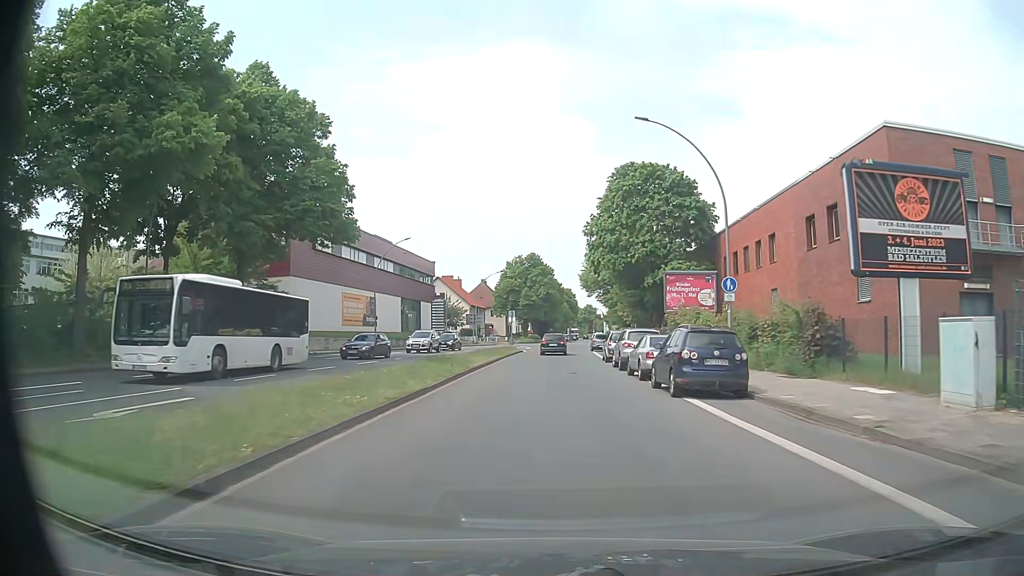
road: primary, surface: asphalt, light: Day
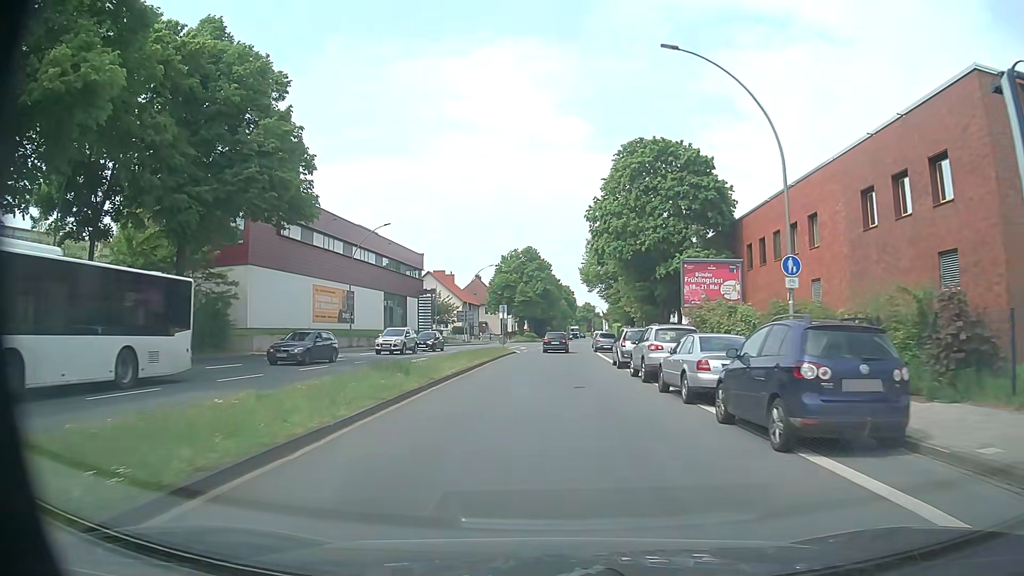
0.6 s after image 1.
(0.0, +7.3) m; 0°
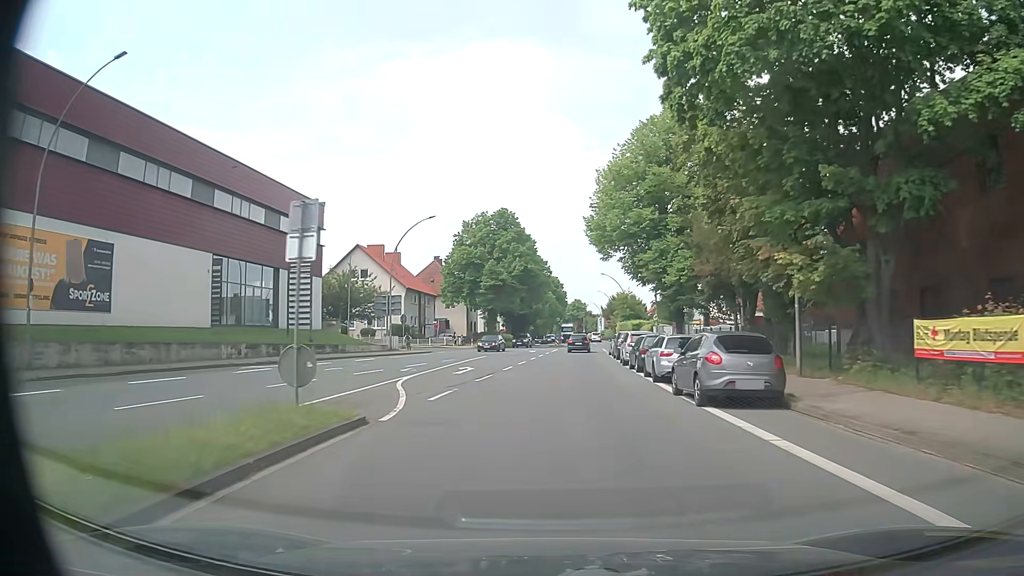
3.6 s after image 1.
(0.0, +37.2) m; +1°
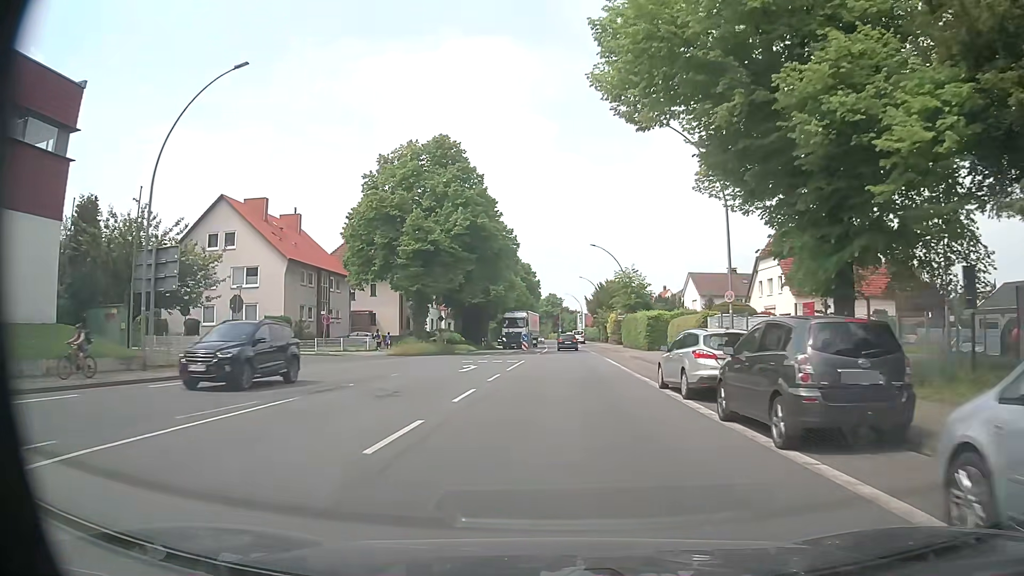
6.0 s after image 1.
(+0.4, +30.2) m; +2°
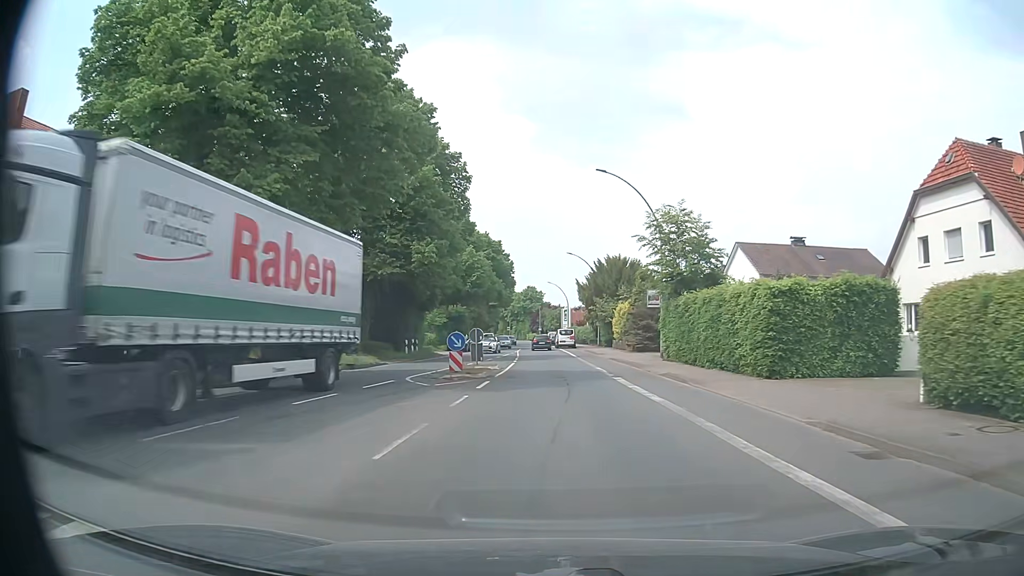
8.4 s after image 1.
(+0.5, +30.4) m; +2°
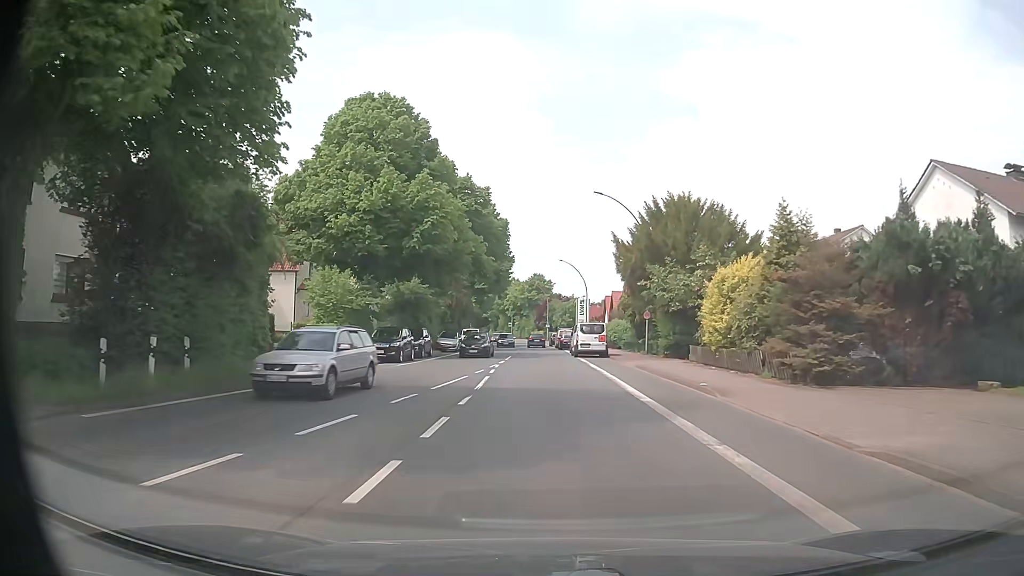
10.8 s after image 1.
(-0.1, +30.4) m; 0°
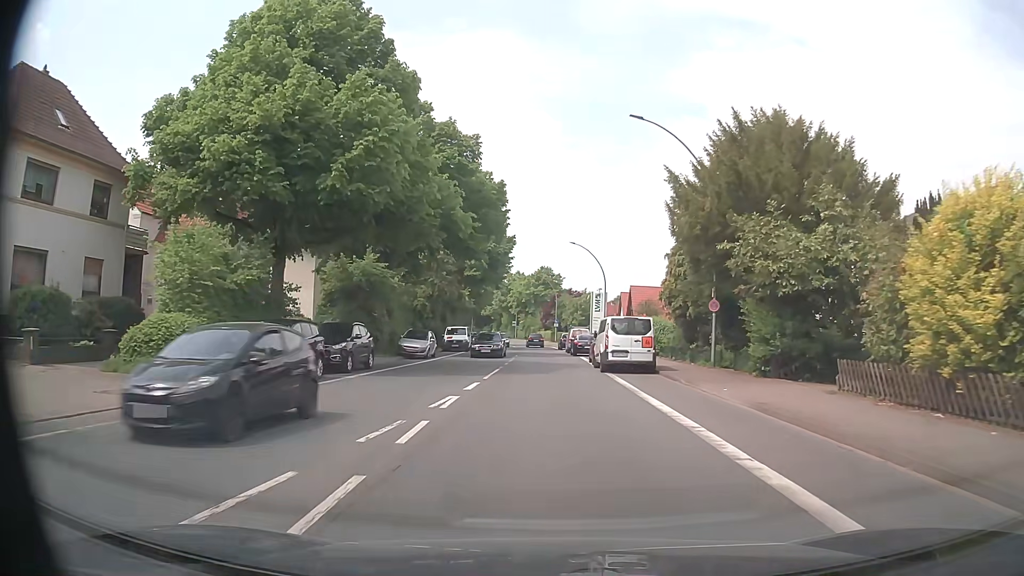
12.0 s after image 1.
(-0.2, +15.2) m; -1°
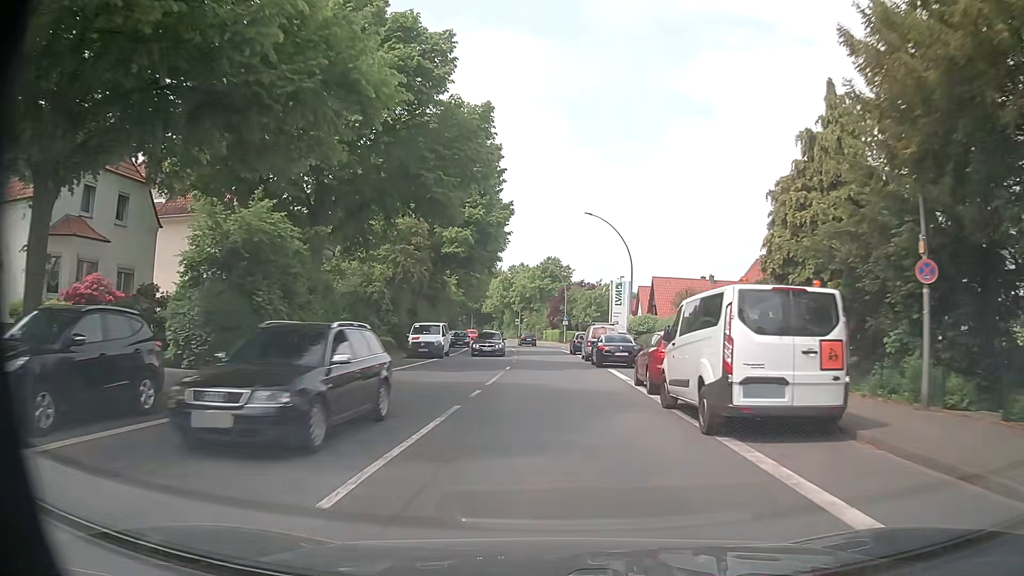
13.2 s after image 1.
(-0.1, +15.2) m; -1°
(0, +10) (0, +20) (0, +30) (0, +40) (-1, +50) (-2, +60) (-2, +70) (-4, +80) (-5, +90) (-7, +100) m
